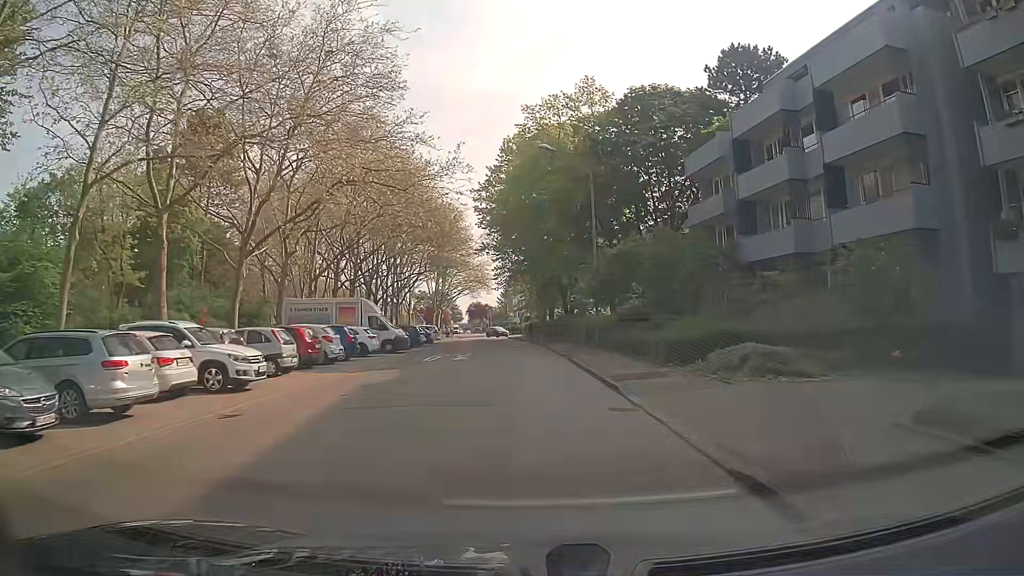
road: residential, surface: asphalt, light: Day
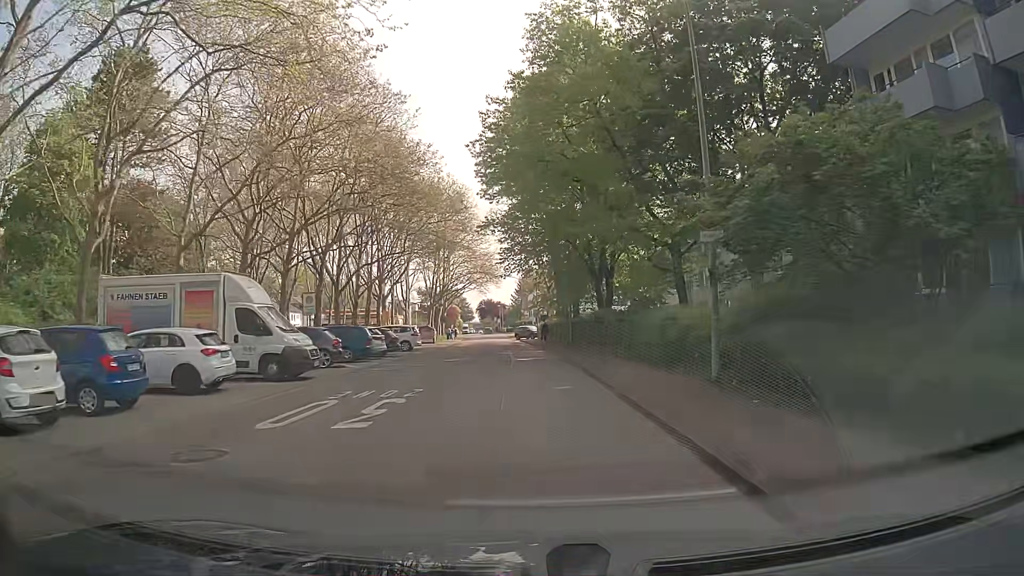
(-0.5, +17.6) m; -2°
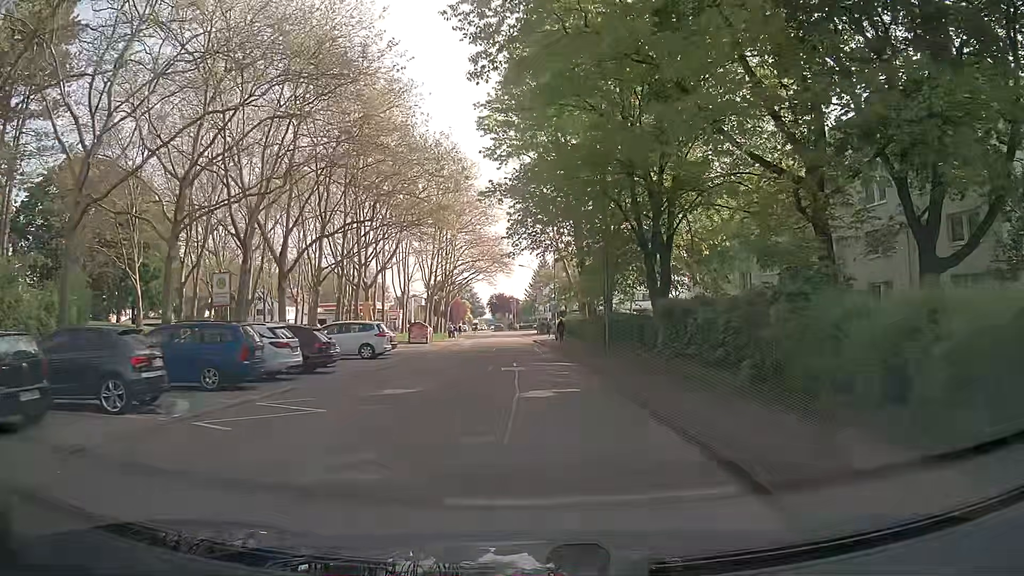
(-0.3, +13.3) m; 0°
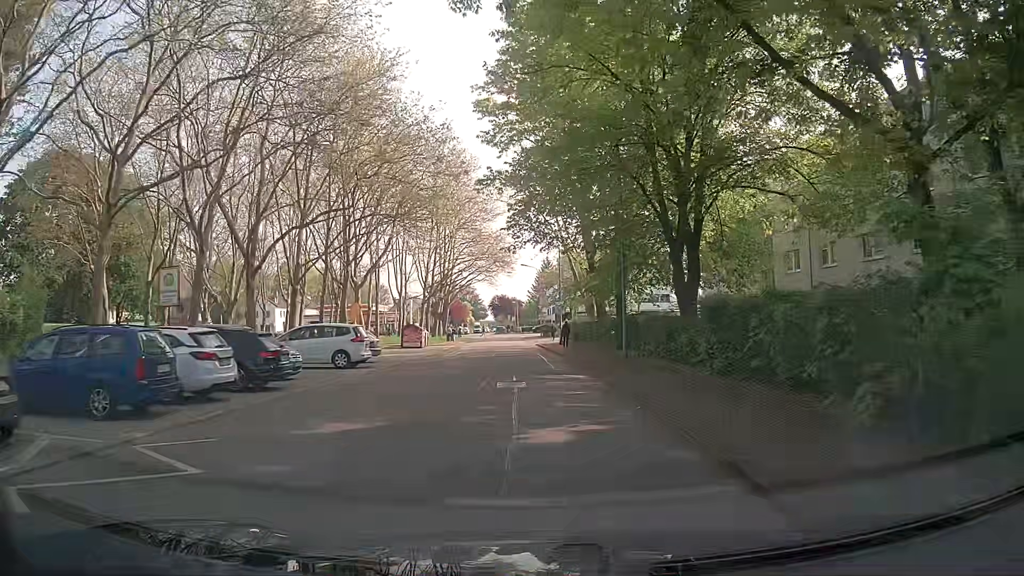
(-0.1, +4.4) m; 0°
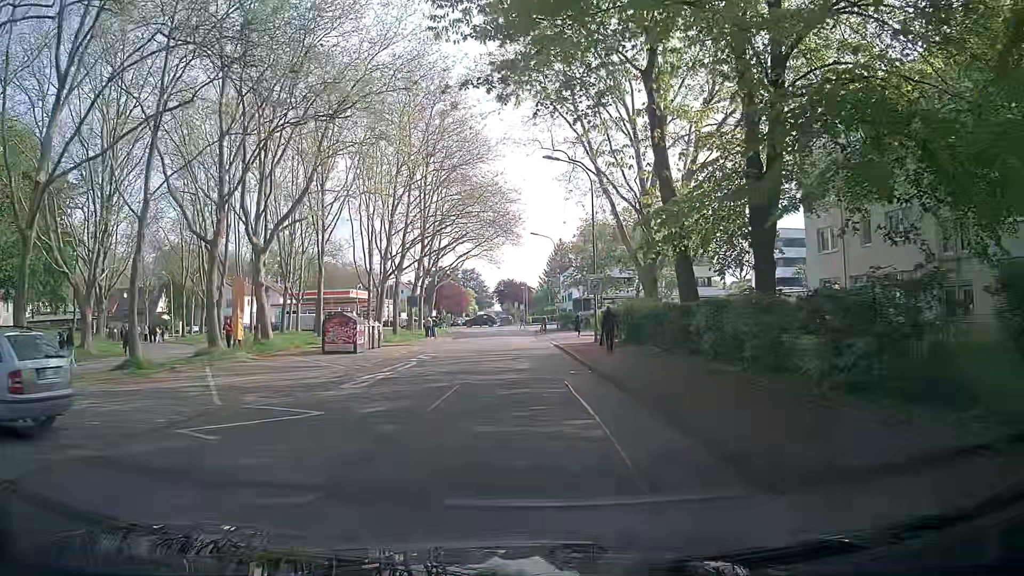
(-0.5, +21.9) m; -1°
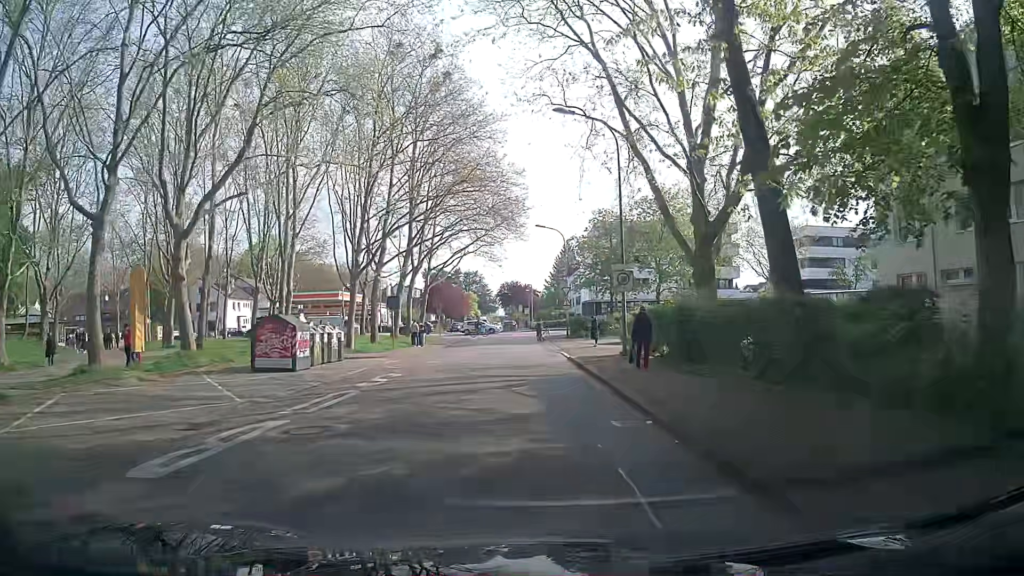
(0.0, +8.4) m; 0°
